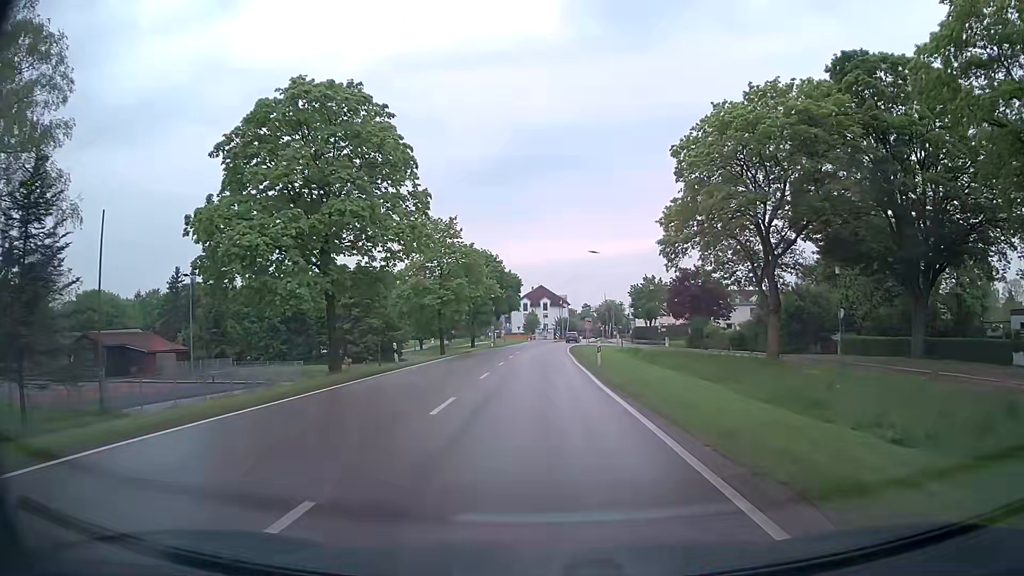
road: tertiary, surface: asphalt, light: Day
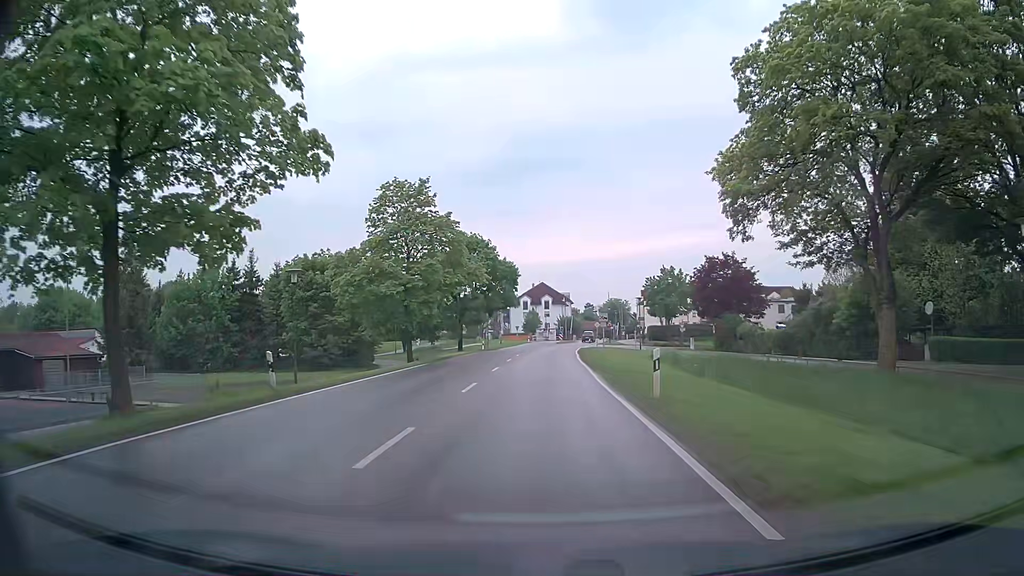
(0.0, +13.7) m; 0°
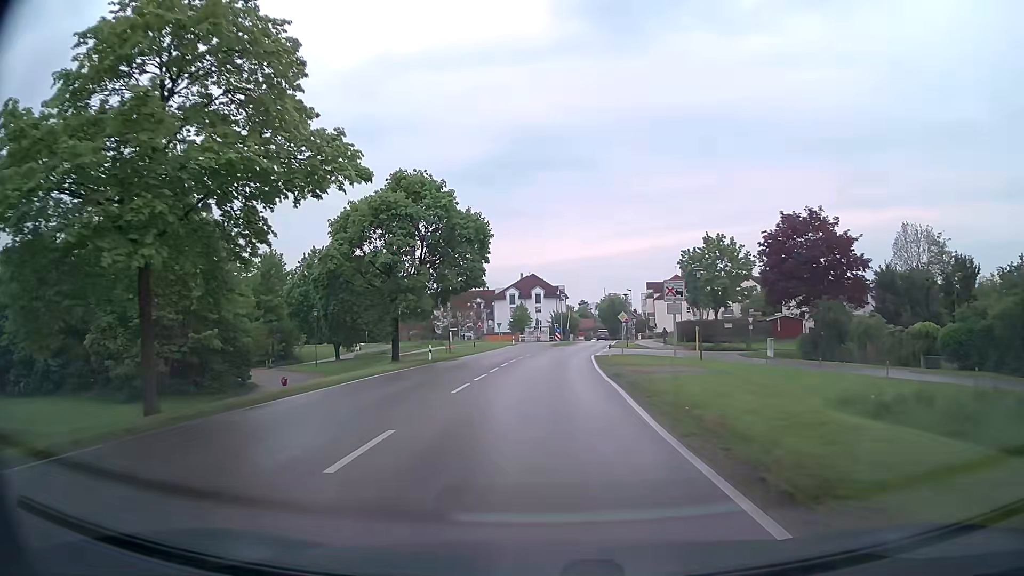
(+0.3, +27.3) m; +1°
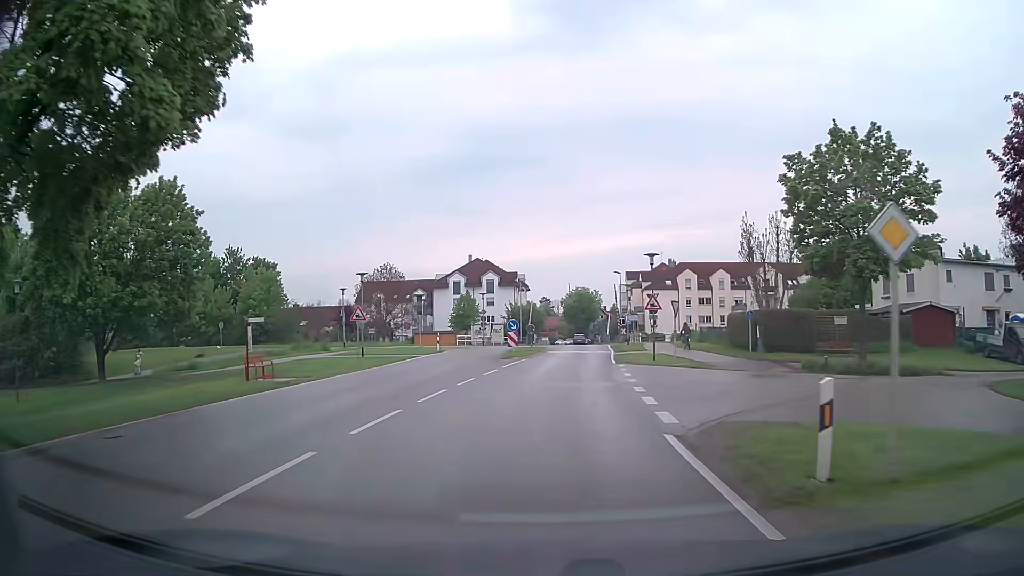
(+0.7, +33.2) m; +3°
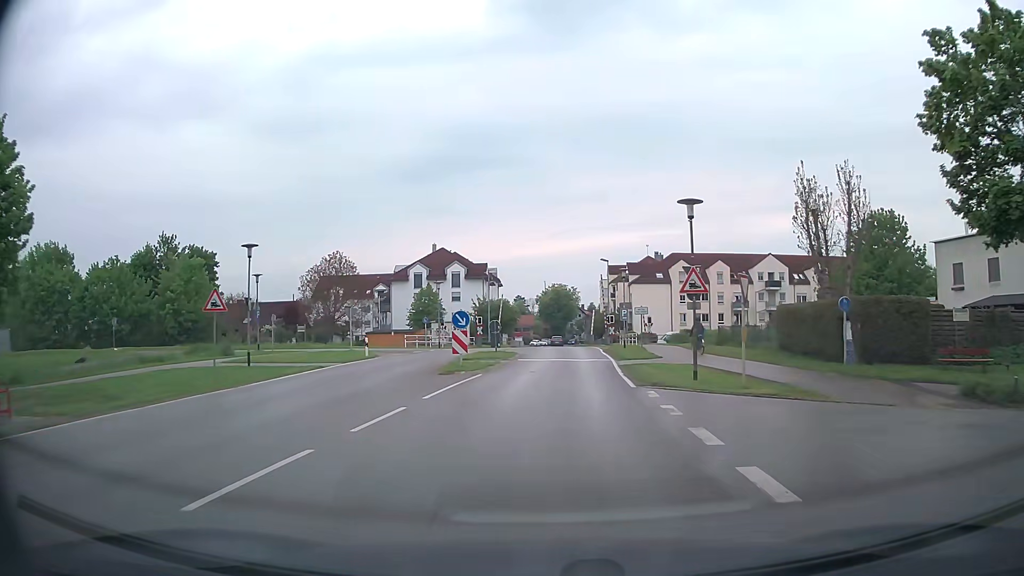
(+0.3, +13.2) m; +3°
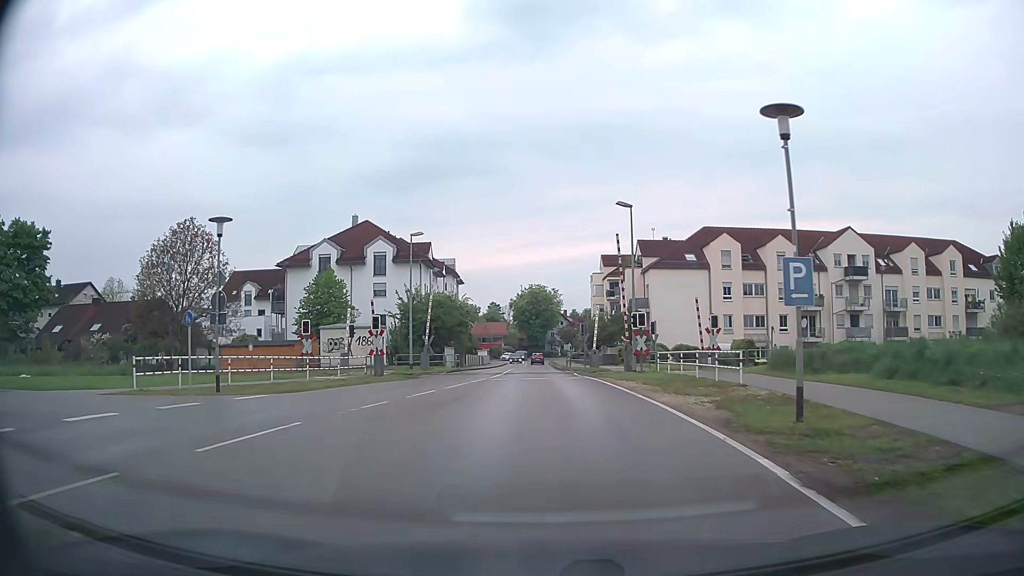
(+0.6, +32.5) m; +2°
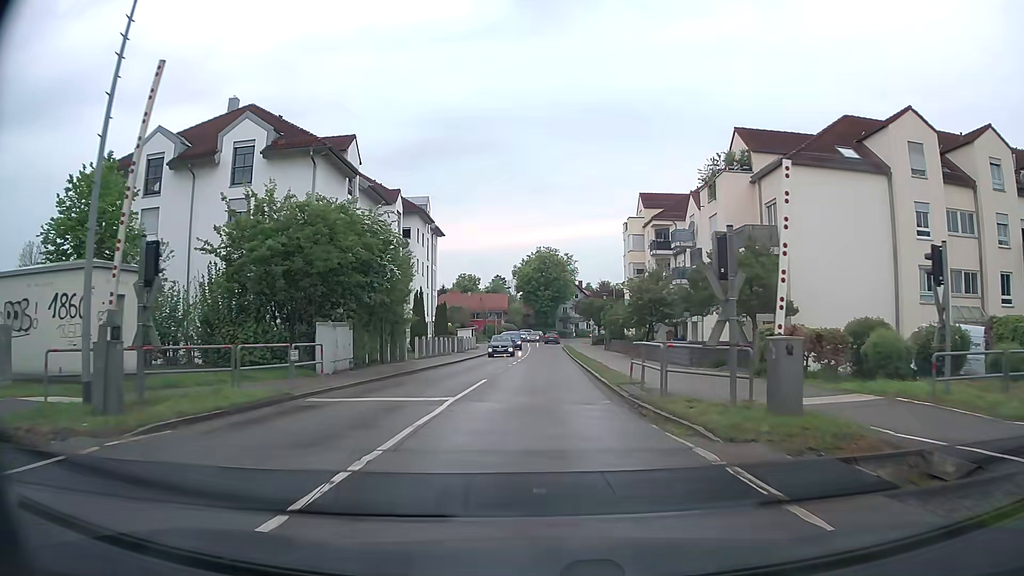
(-0.3, +31.4) m; -1°
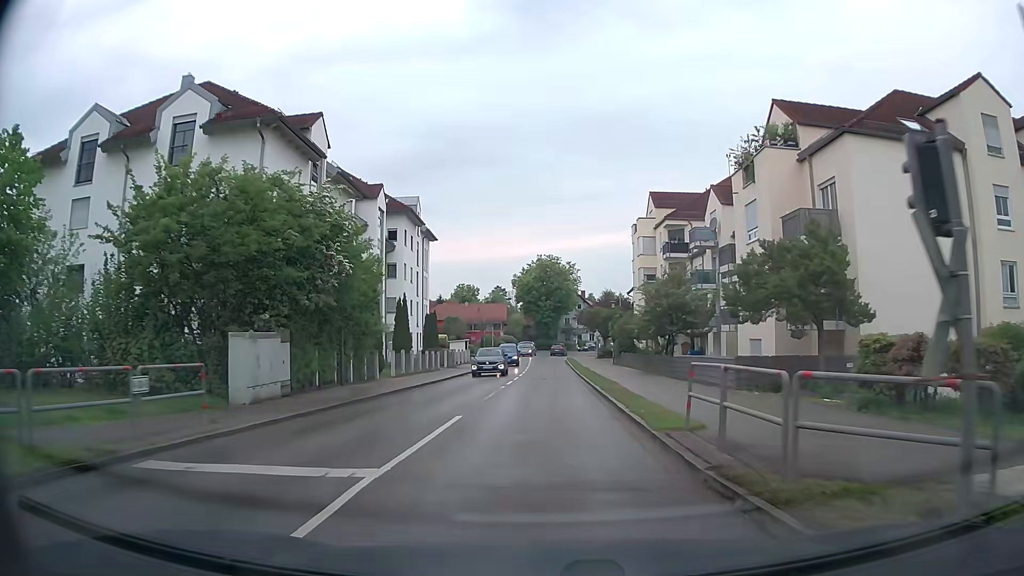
(0.0, +6.3) m; -1°
(0, +10) (0, +20) (0, +30) (+1, +40) (+1, +50) (+1, +60) (+1, +70) (+1, +80) (+2, +90) (+5, +100) m
